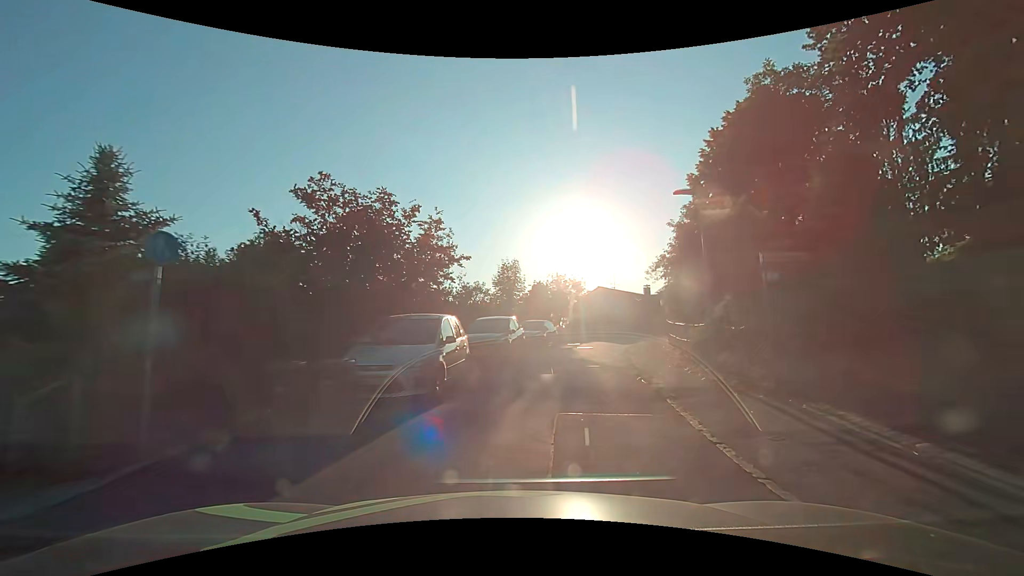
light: Day
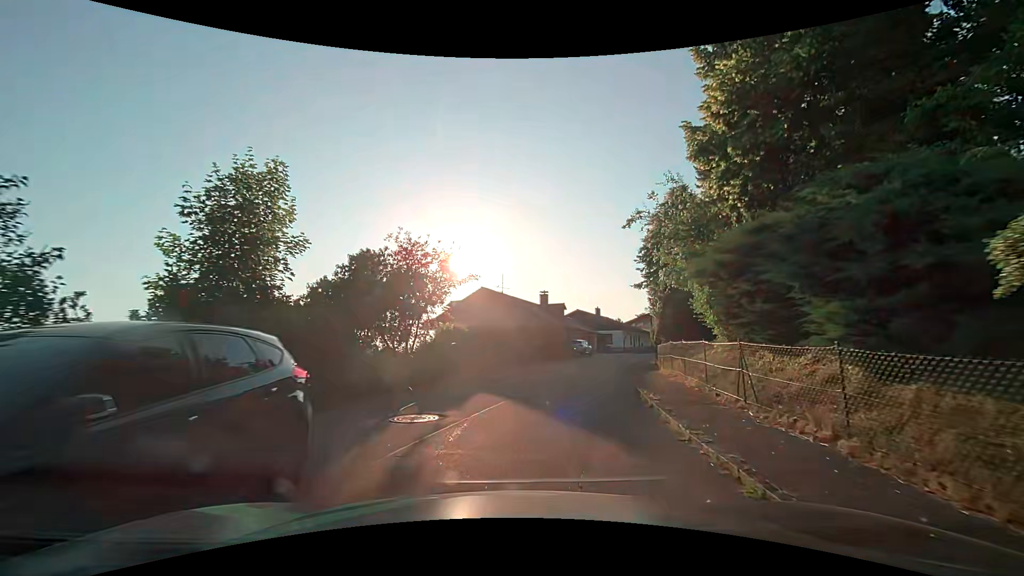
(+2.9, +21.3) m; +15°
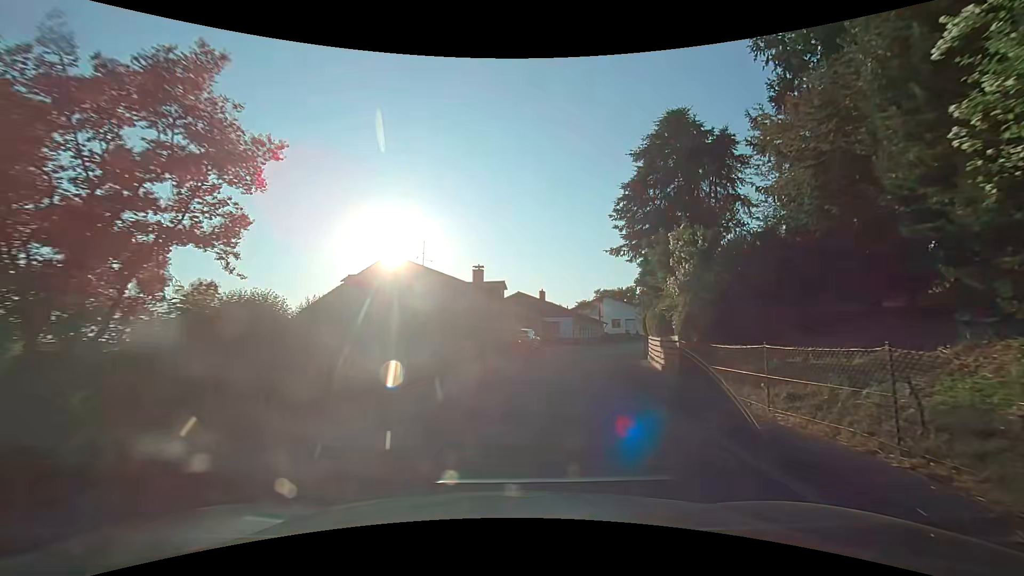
(+0.8, +12.9) m; +7°
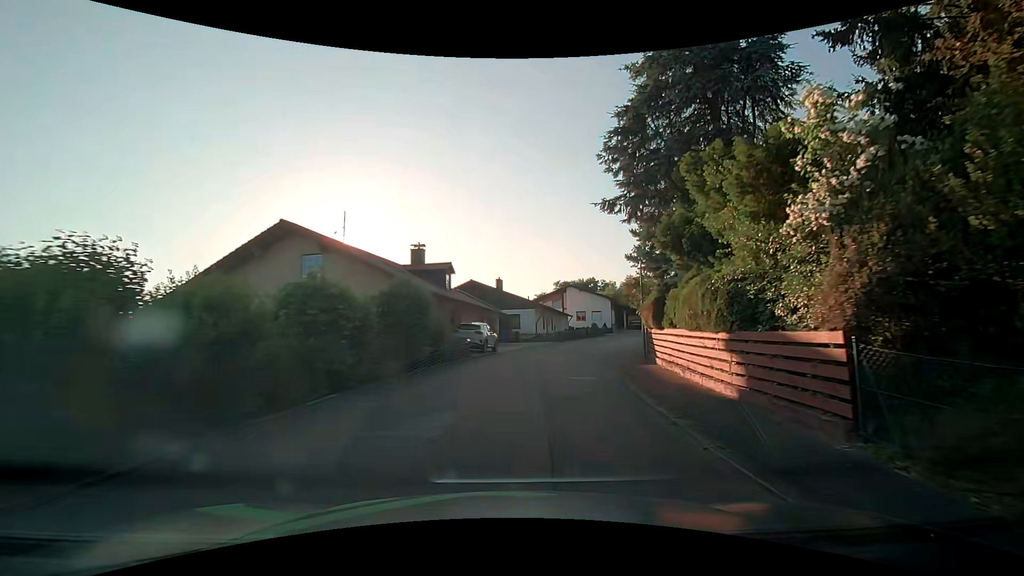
(+0.4, +8.9) m; +5°
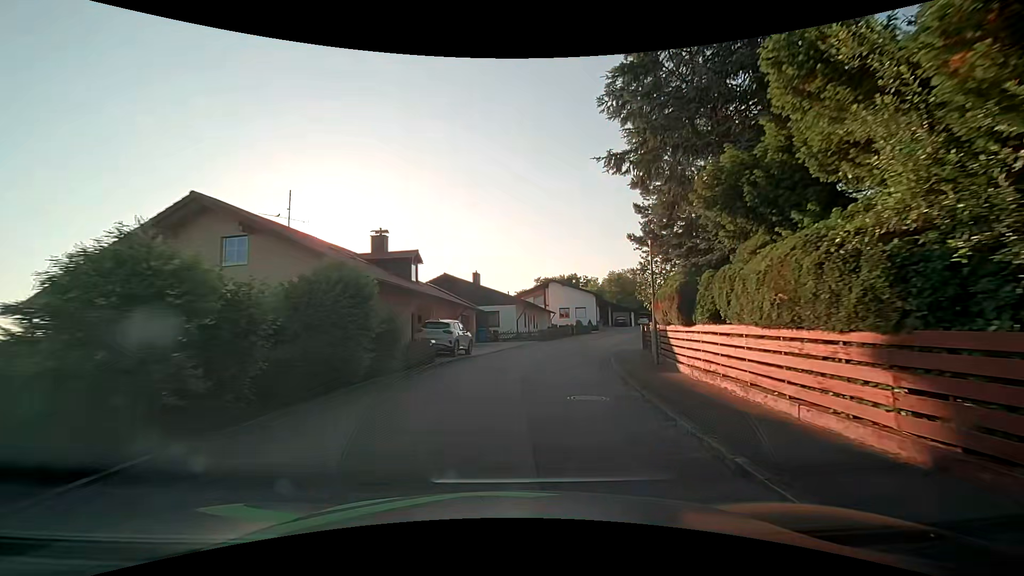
(+0.1, +4.5) m; +3°
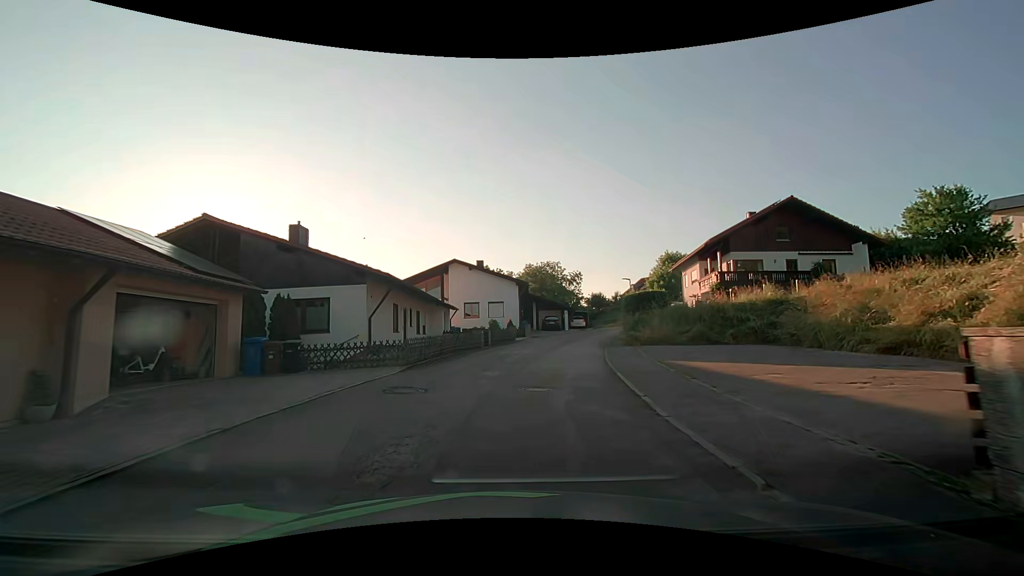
(+2.1, +22.7) m; +10°
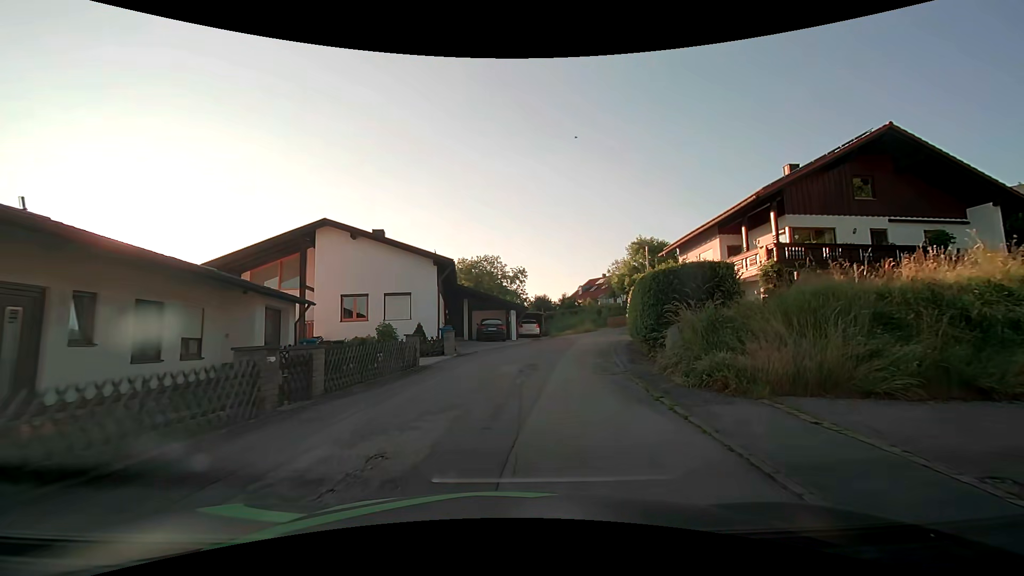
(+1.2, +17.8) m; +8°
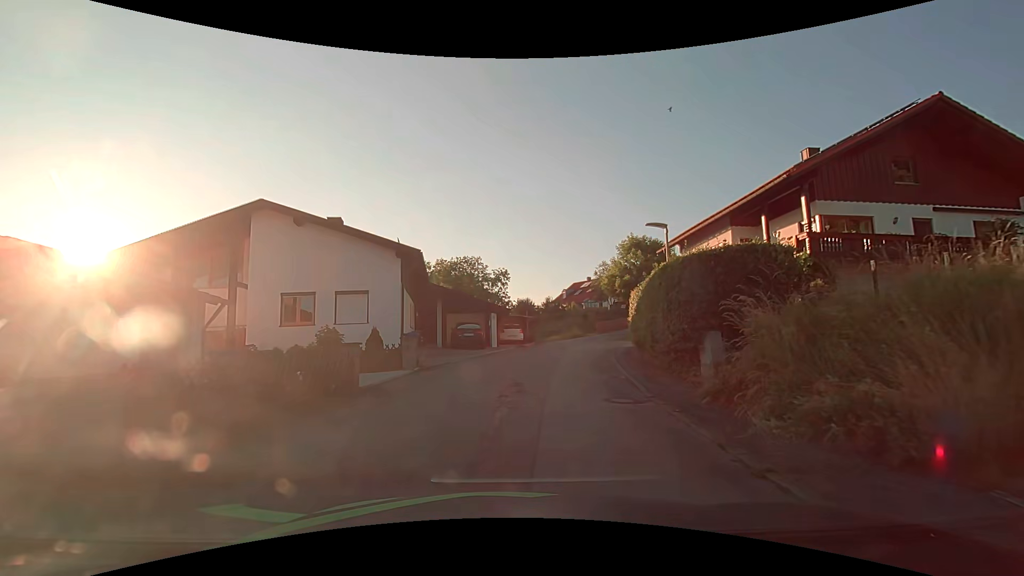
(+0.1, +4.4) m; +2°
(0, +10) (+1, +20) (+3, +30) (+5, +40) (+9, +49) (+15, +57) (+22, +64) (+30, +69) (+38, +75) (+43, +84) m
